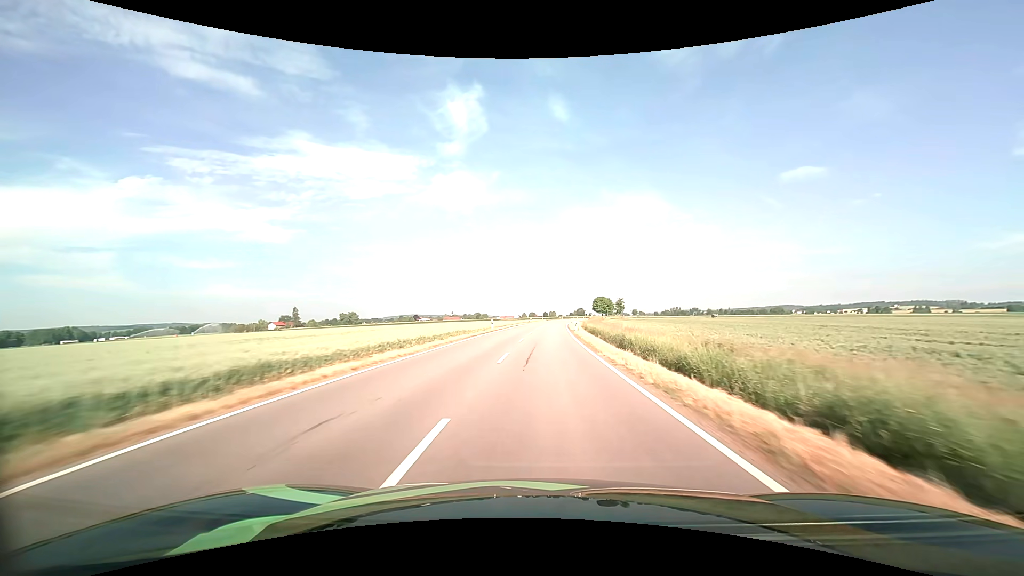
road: tertiary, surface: asphalt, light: Day
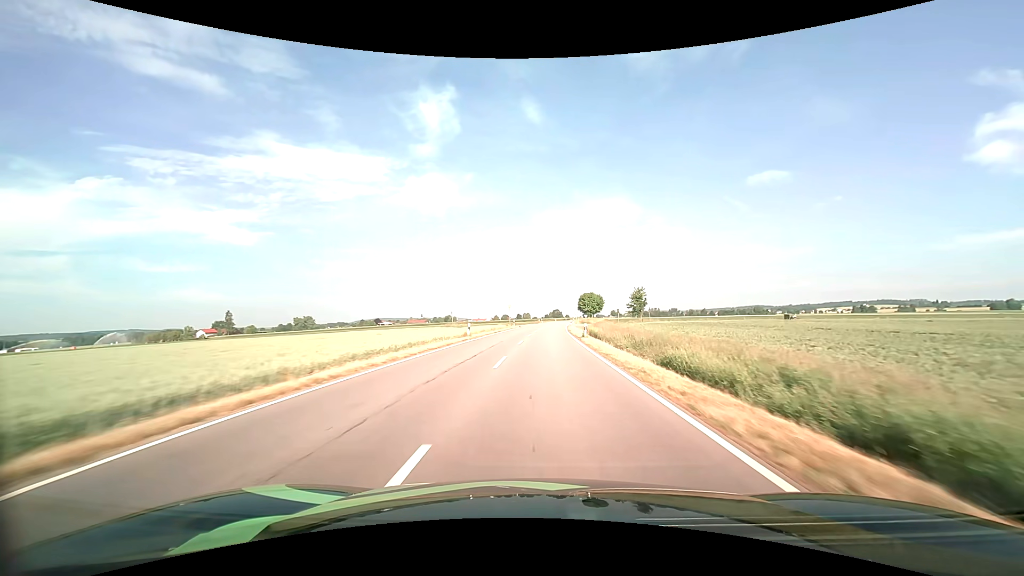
(+1.5, +60.9) m; +3°
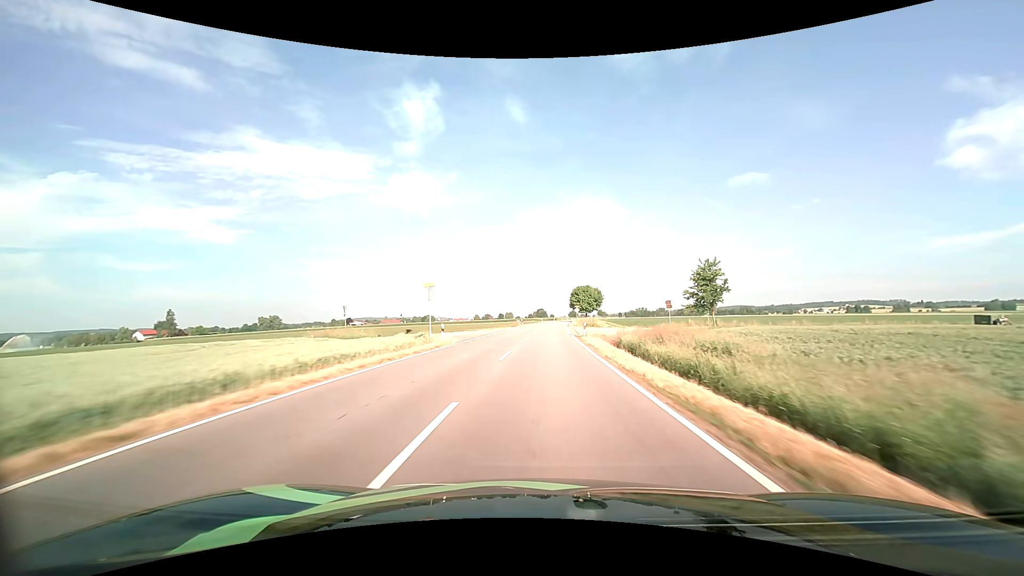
(+0.9, +45.5) m; +2°
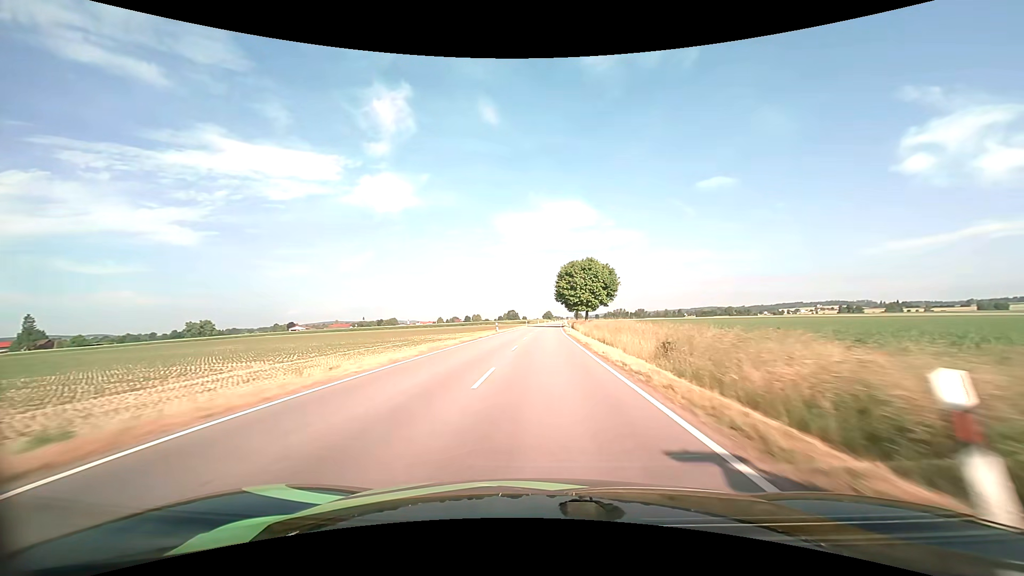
(+2.5, +78.1) m; +3°
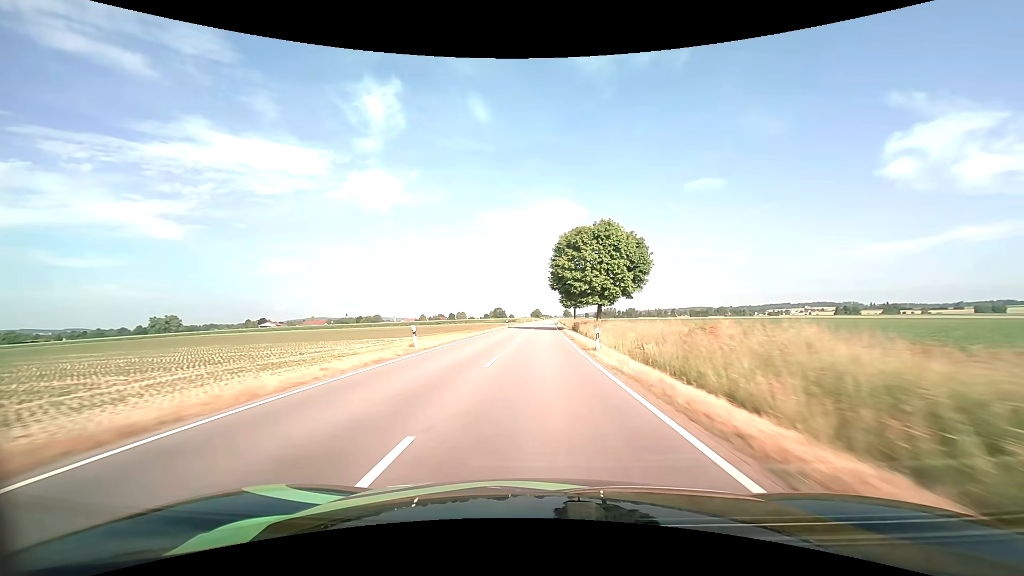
(+0.3, +32.1) m; +1°
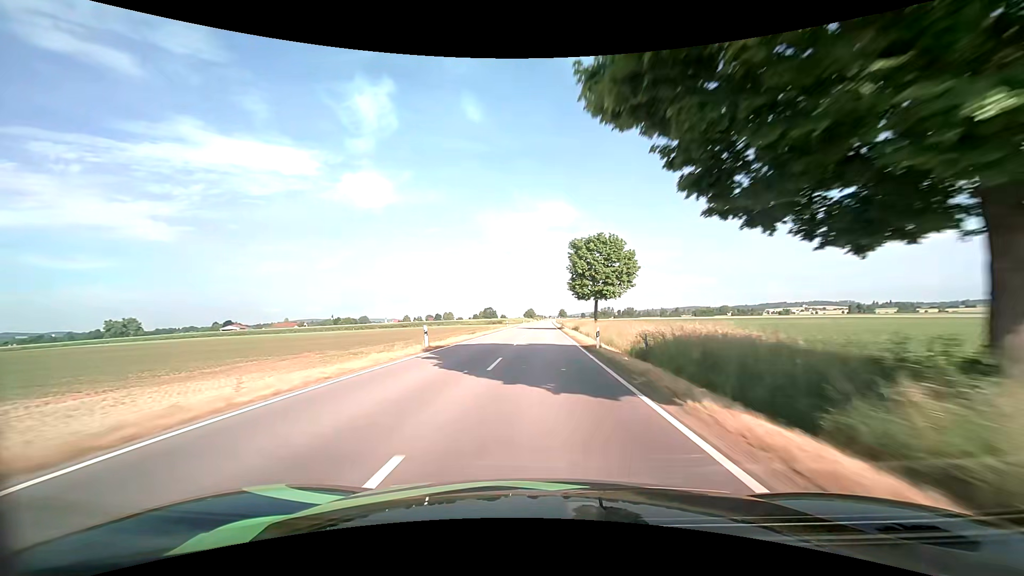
(+0.4, +48.7) m; +1°
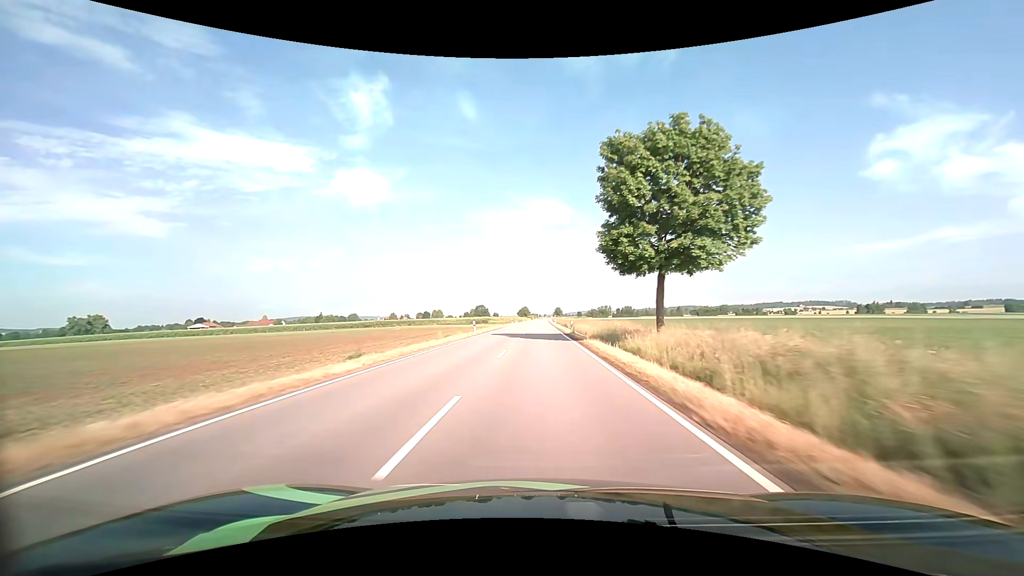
(+0.2, +32.5) m; +1°
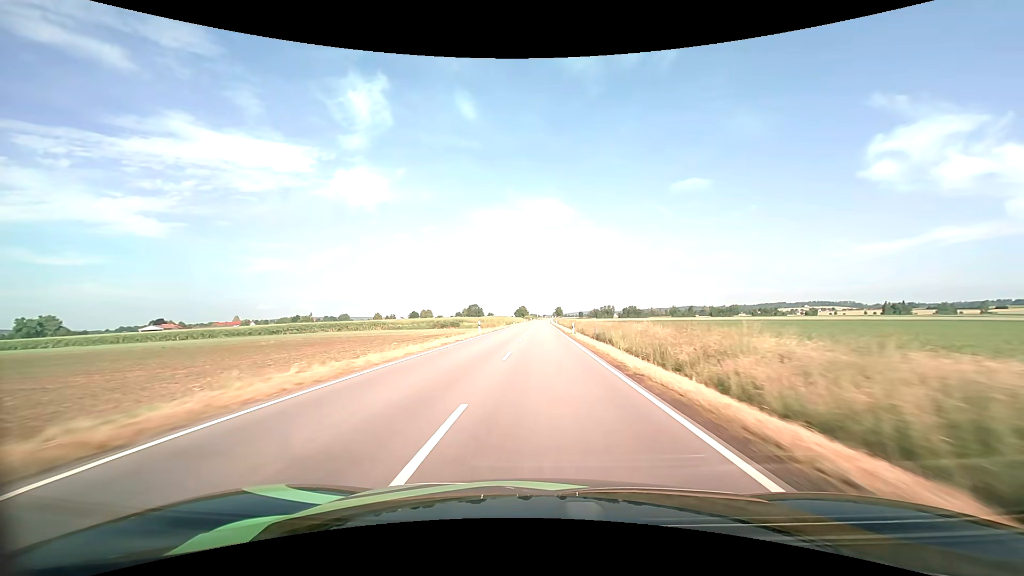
(+0.1, +48.8) m; 0°
(0, +10) (0, +20) (0, +30) (0, +40) (0, +50) (0, +60) (+1, +70) (+1, +80) (+1, +90) (+1, +100) m
